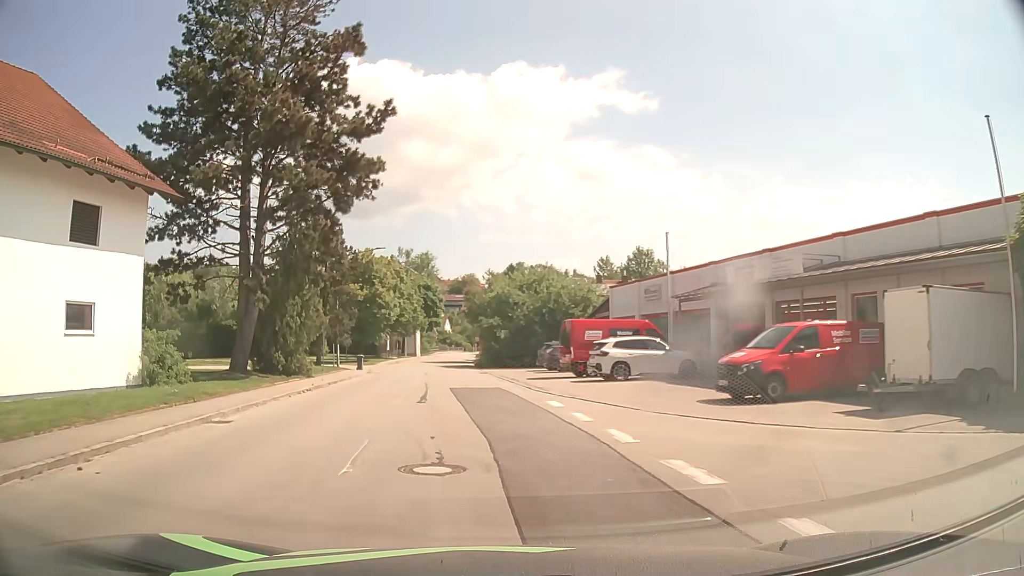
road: tertiary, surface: asphalt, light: Day
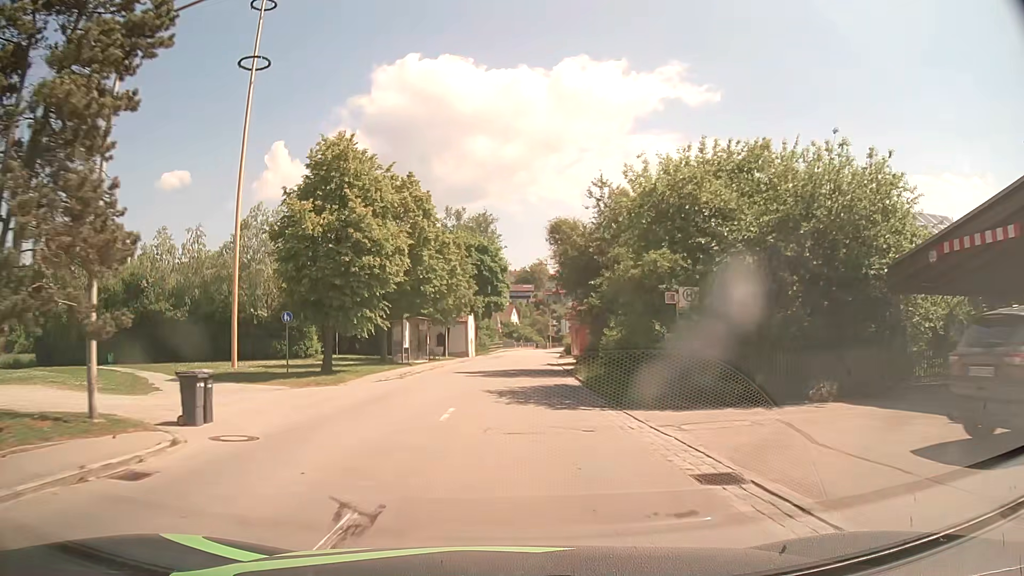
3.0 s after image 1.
(-3.0, +32.1) m; -6°
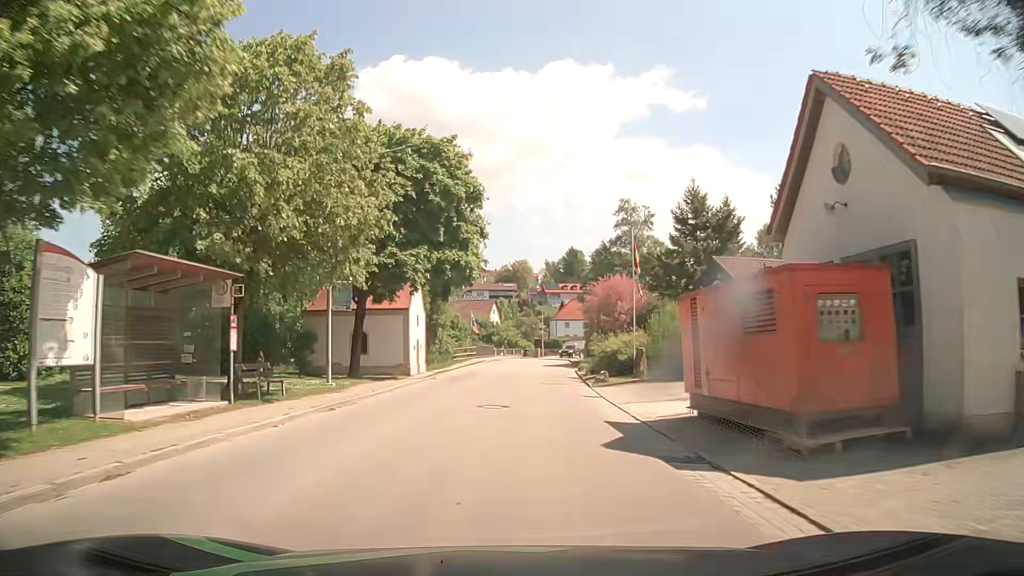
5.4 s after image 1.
(0.0, +30.2) m; +1°
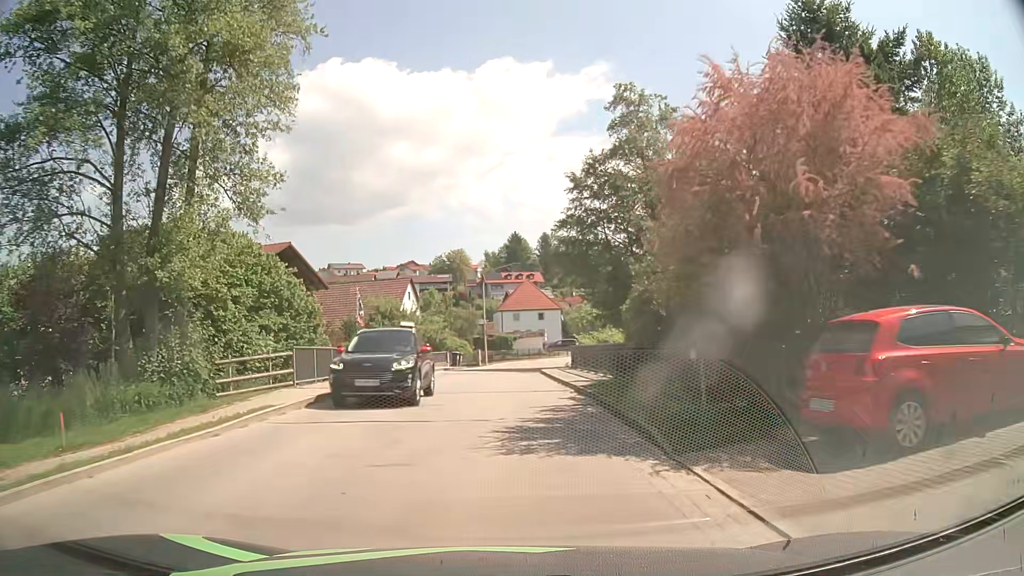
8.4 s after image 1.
(+1.8, +35.8) m; +5°
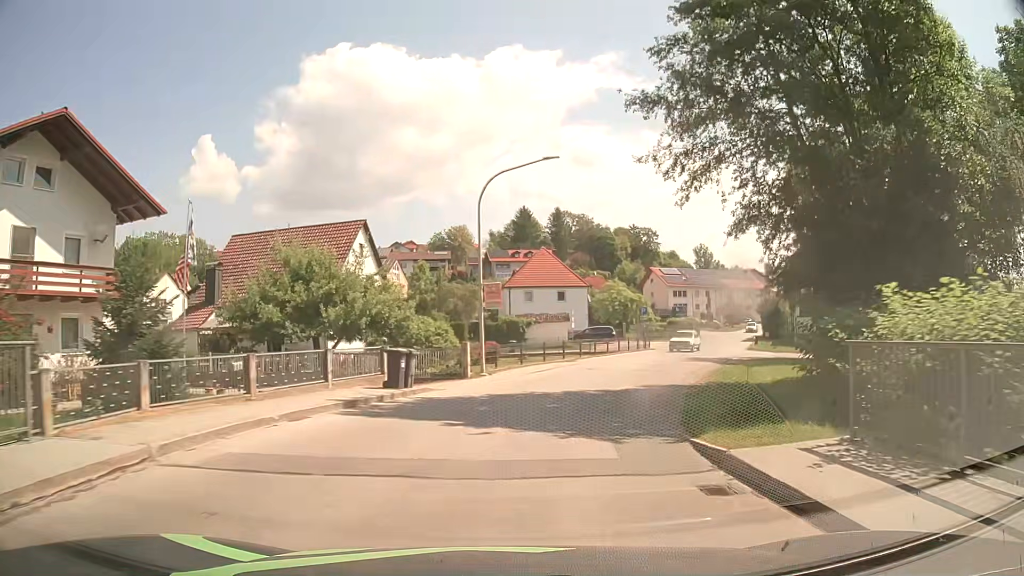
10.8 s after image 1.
(-0.6, +26.9) m; -1°
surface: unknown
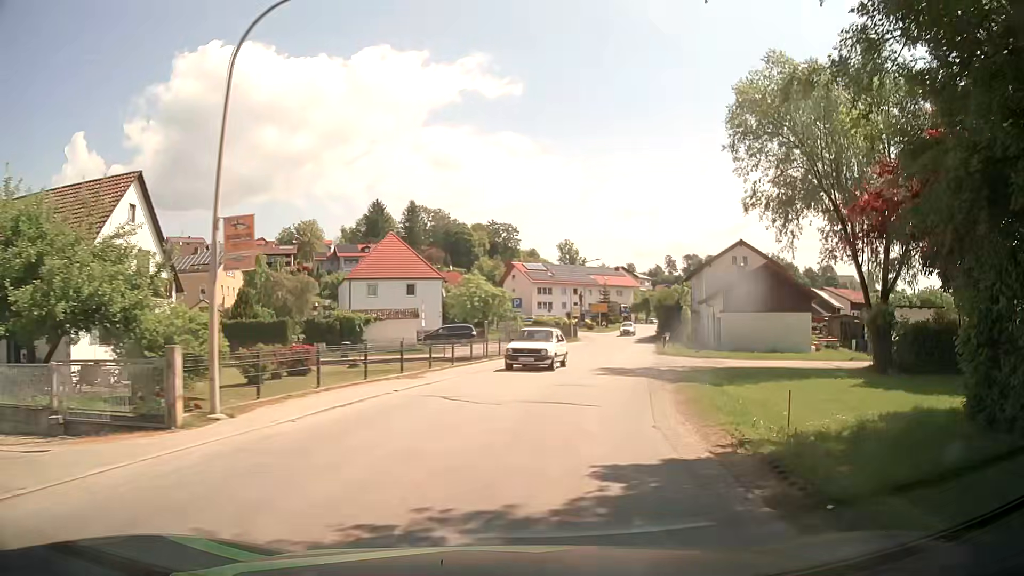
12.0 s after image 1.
(+1.2, +12.8) m; +12°
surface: asphalt
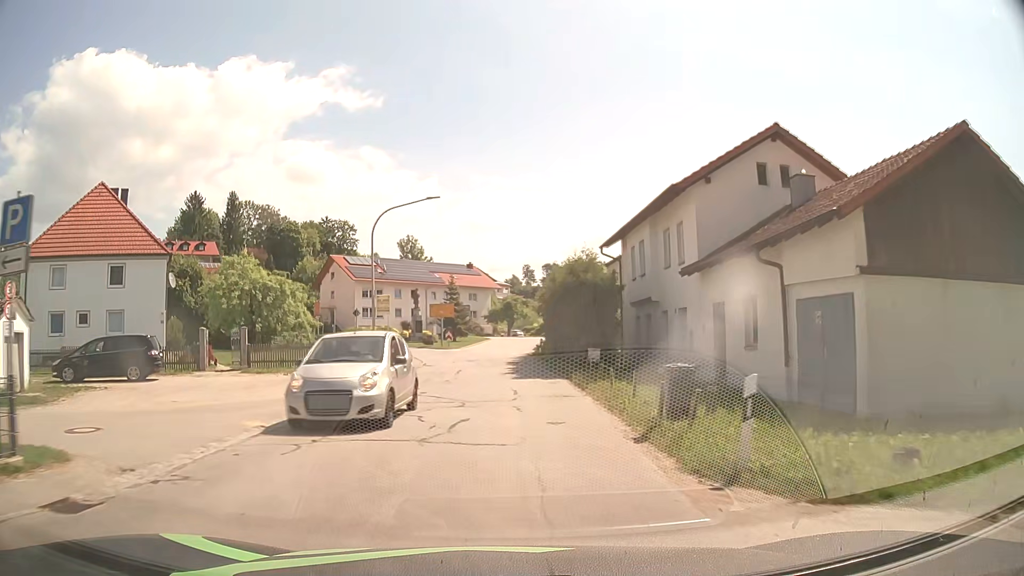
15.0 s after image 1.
(+5.1, +31.1) m; +13°
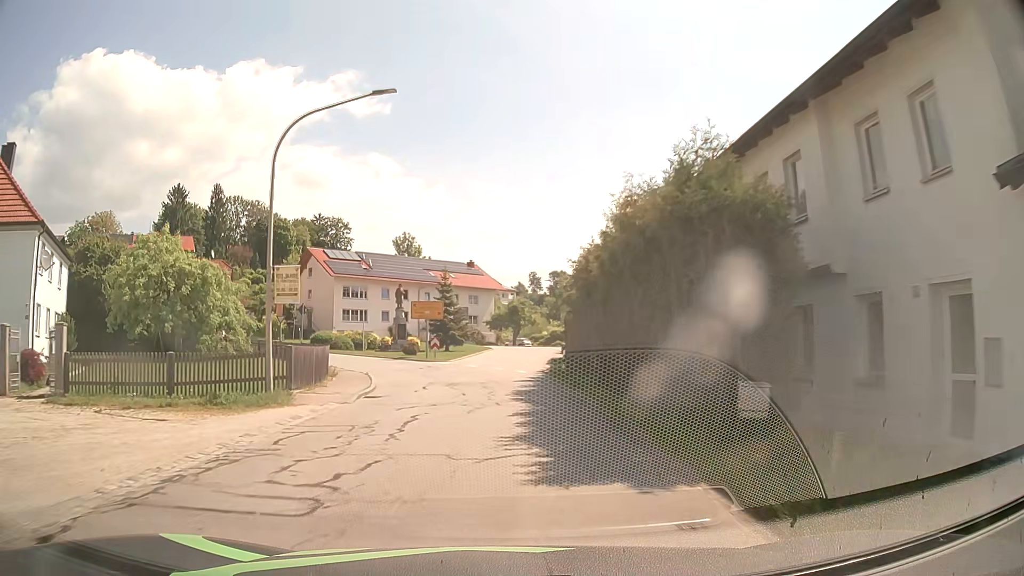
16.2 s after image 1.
(0.0, +13.8) m; 0°
